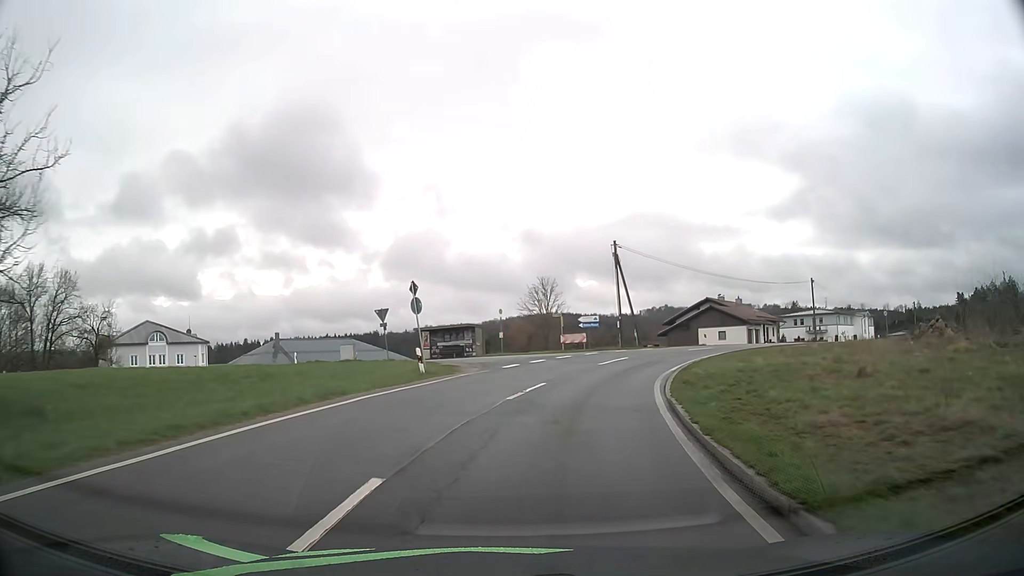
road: tertiary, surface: asphalt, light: Day
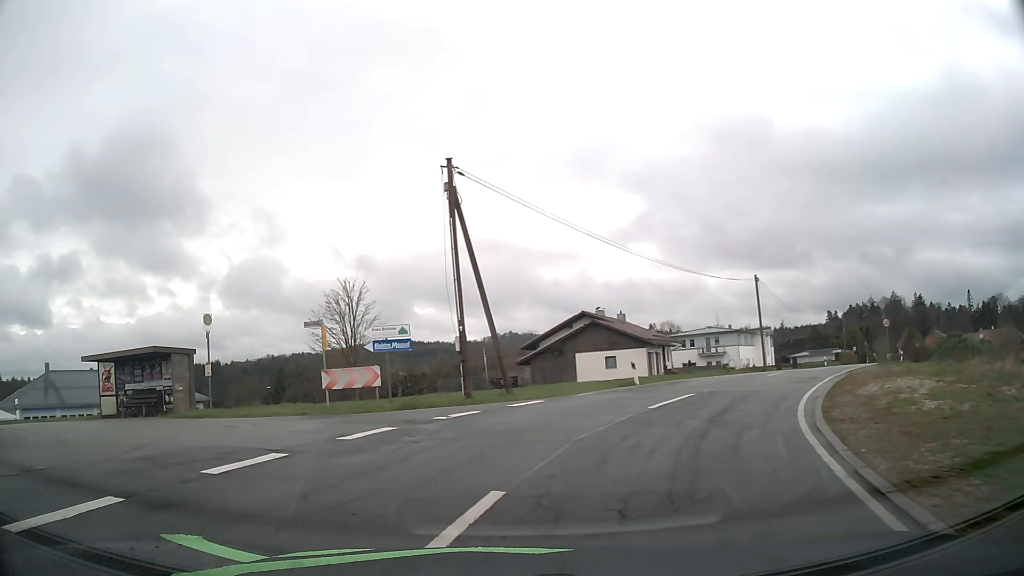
(+3.5, +23.1) m; +15°
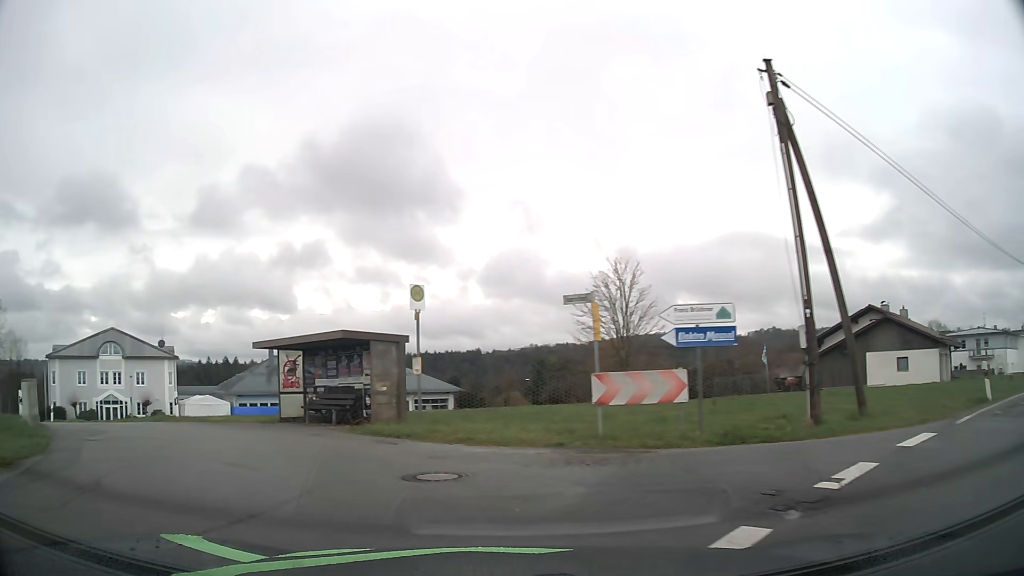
(-1.1, +6.5) m; -23°
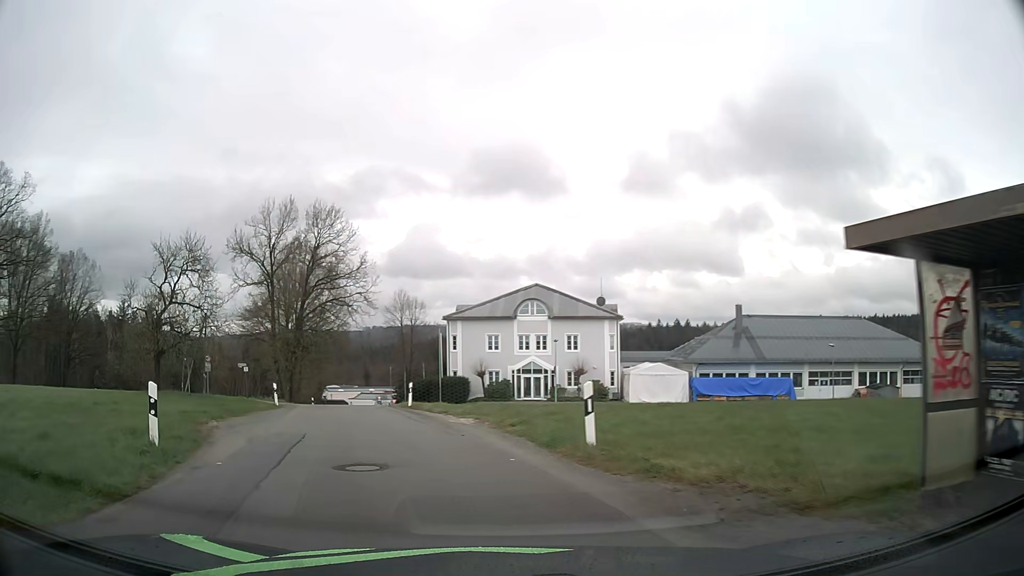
(-5.2, +13.6) m; -38°
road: unclassified
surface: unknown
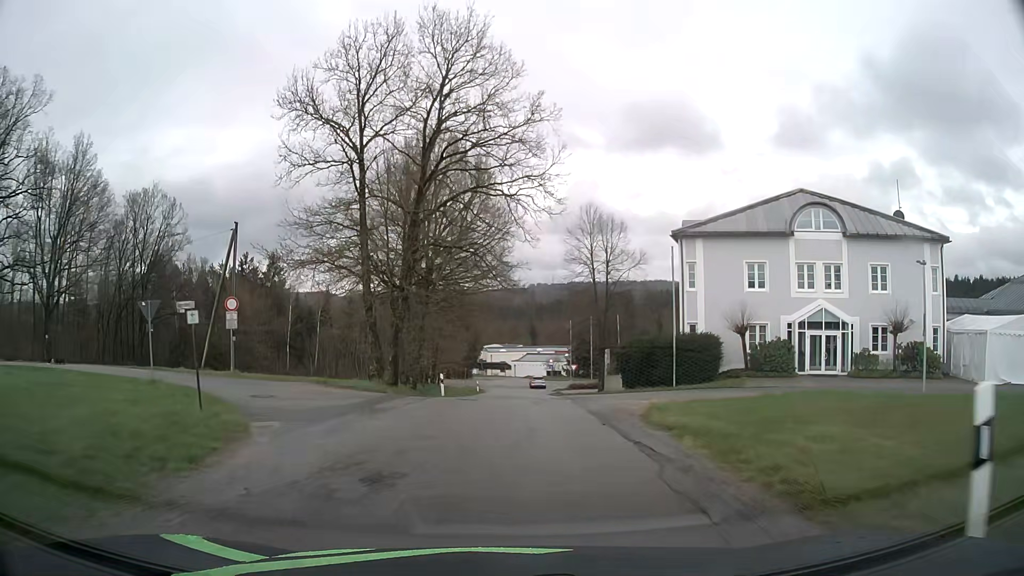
(-6.4, +26.6) m; -16°
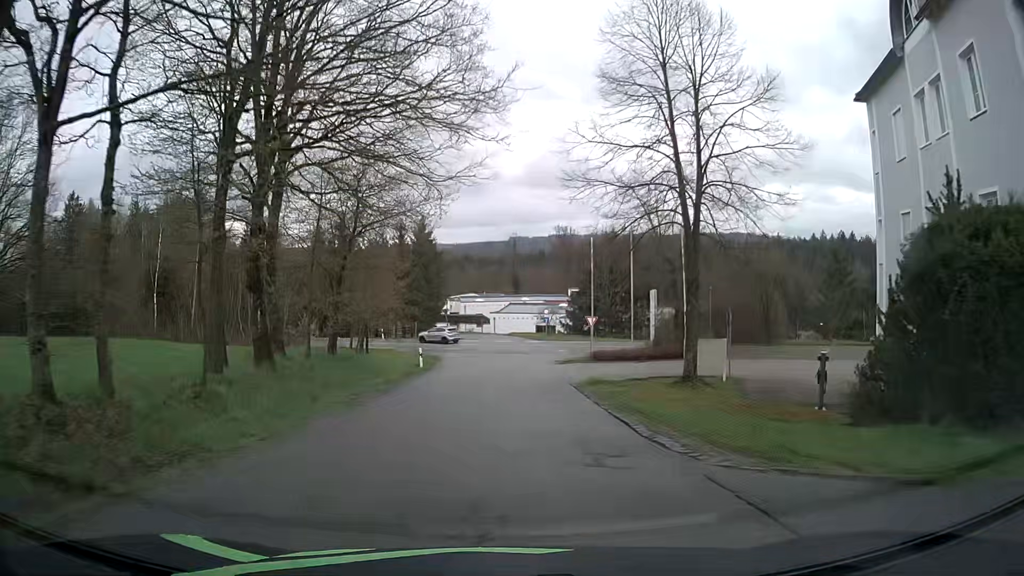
(+0.5, +30.3) m; +1°
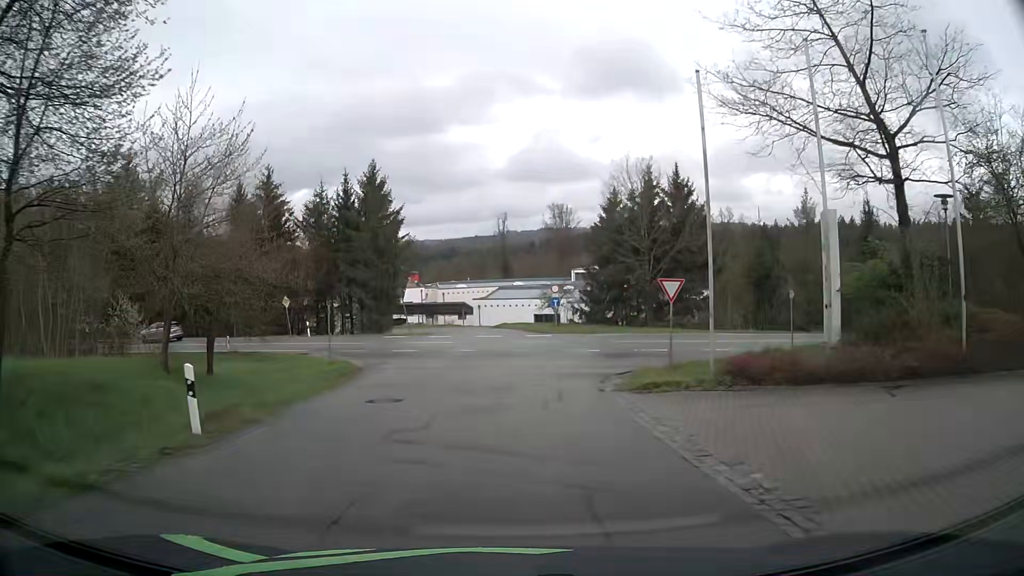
(+0.3, +23.8) m; +1°
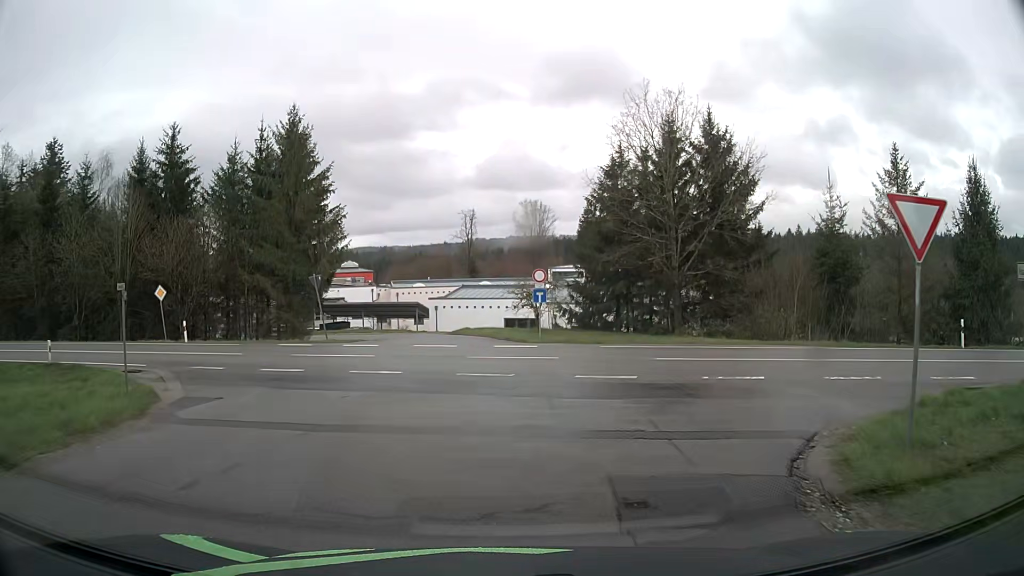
(+0.2, +14.5) m; +2°
